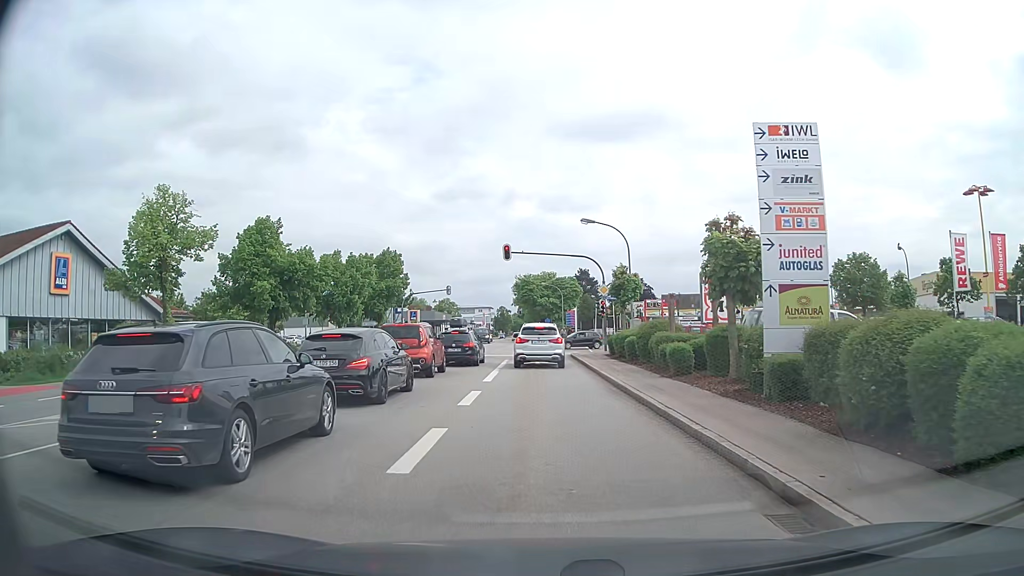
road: secondary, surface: asphalt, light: Day
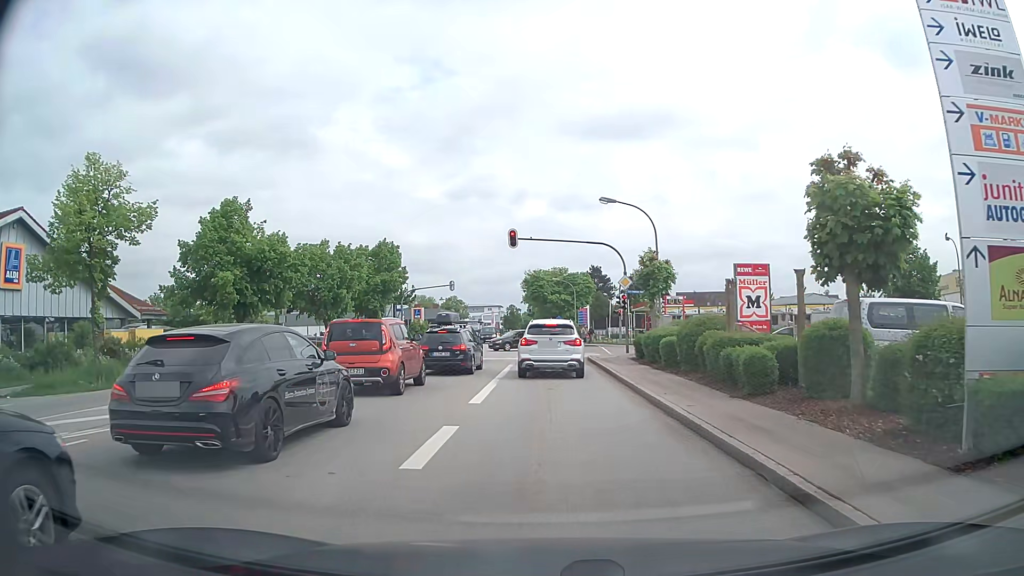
(-0.1, +5.8) m; -2°
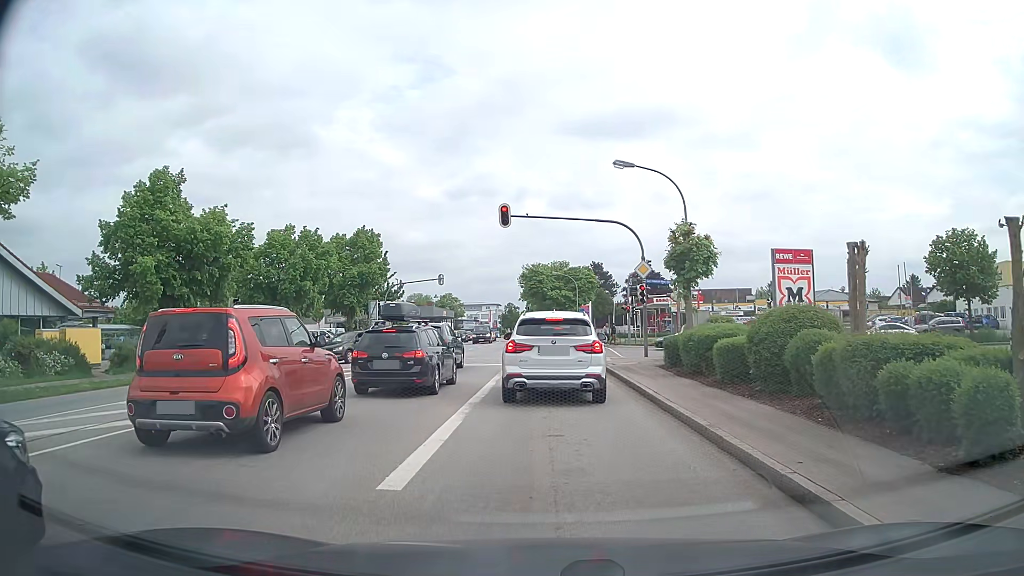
(0.0, +6.8) m; +1°
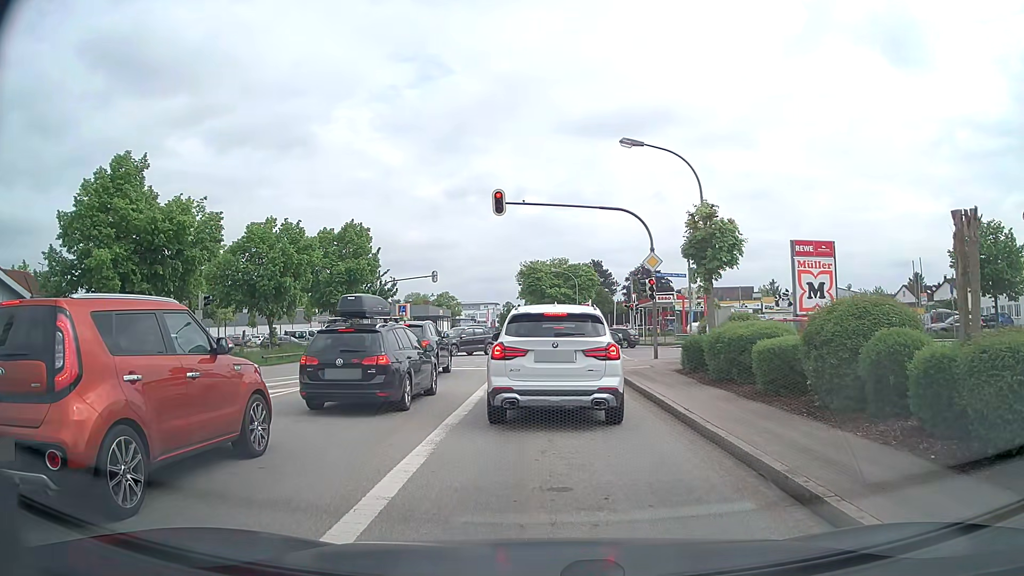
(0.0, +2.8) m; +2°
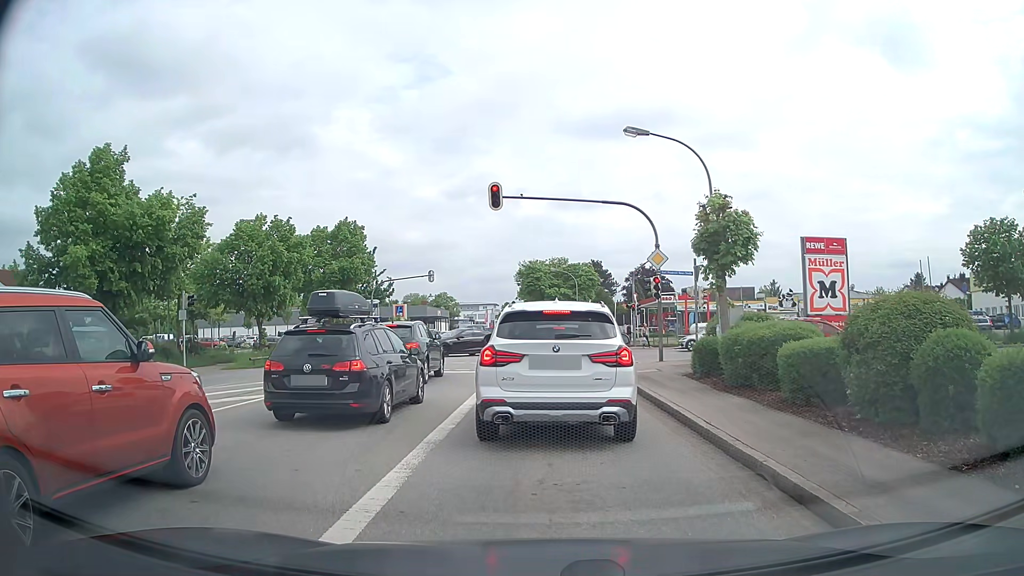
(0.0, +1.3) m; +1°
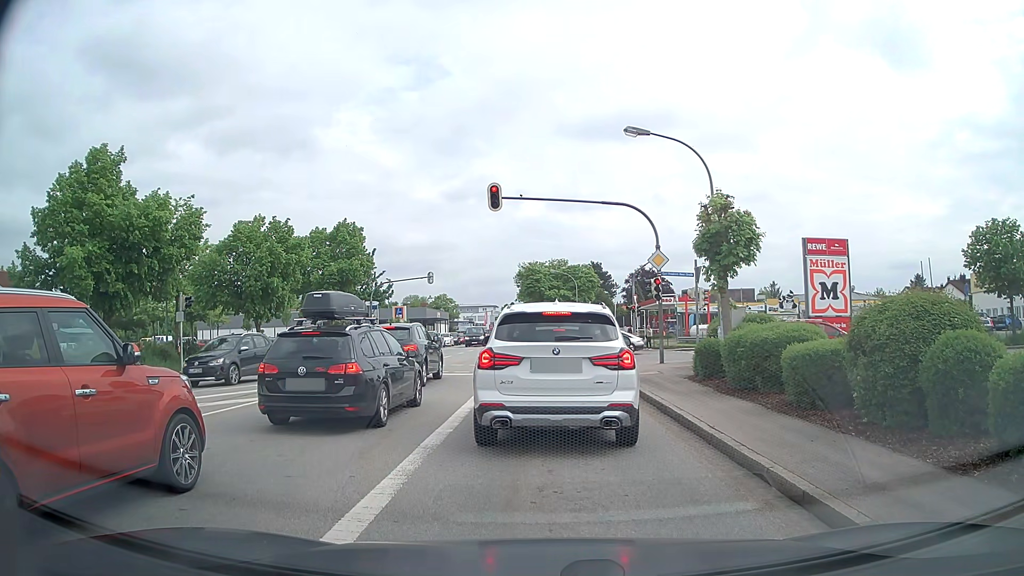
(0.0, +0.3) m; 0°
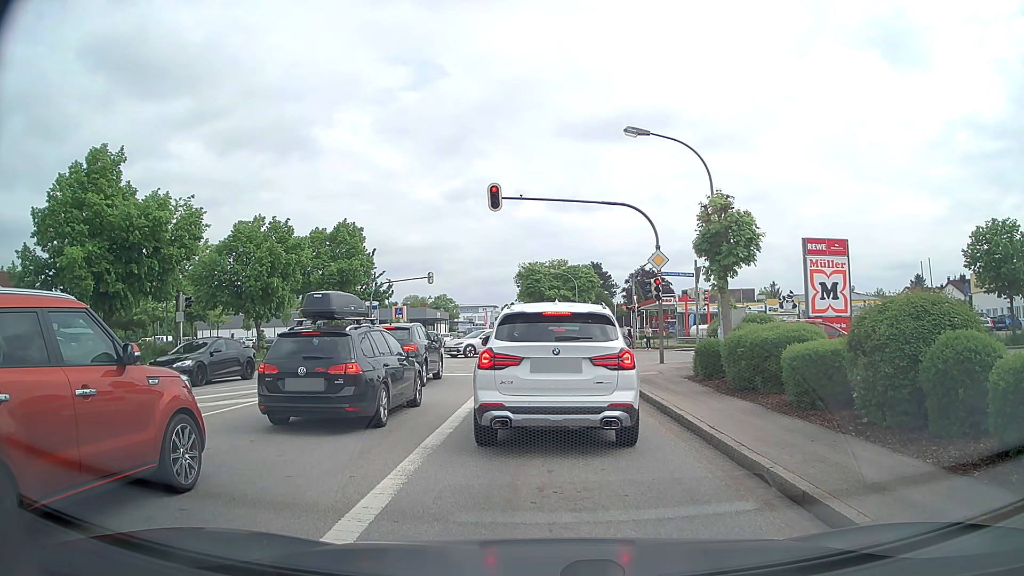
(0.0, 0.0) m; 0°
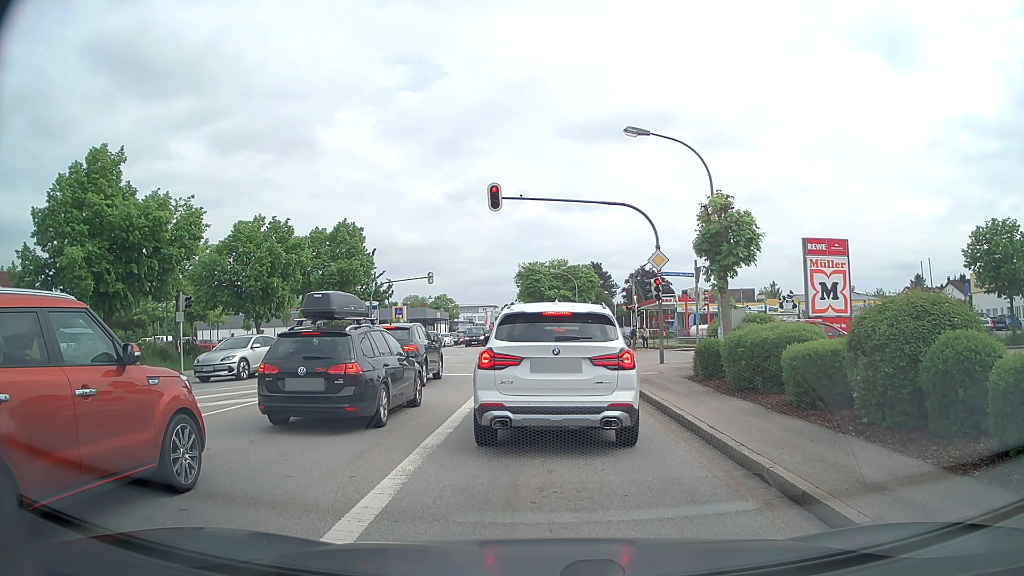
(0.0, 0.0) m; 0°
